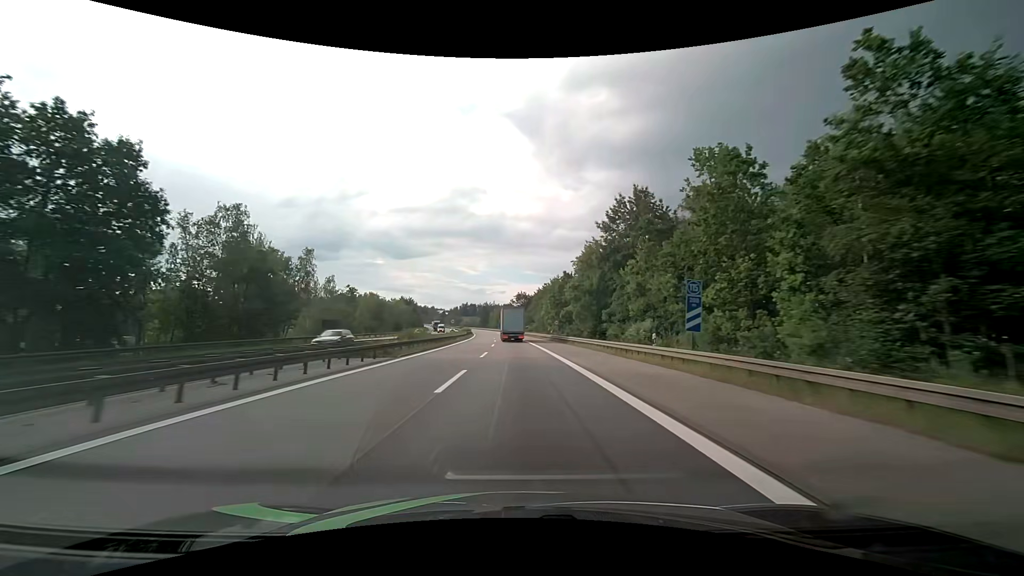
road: motorway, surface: asphalt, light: Day
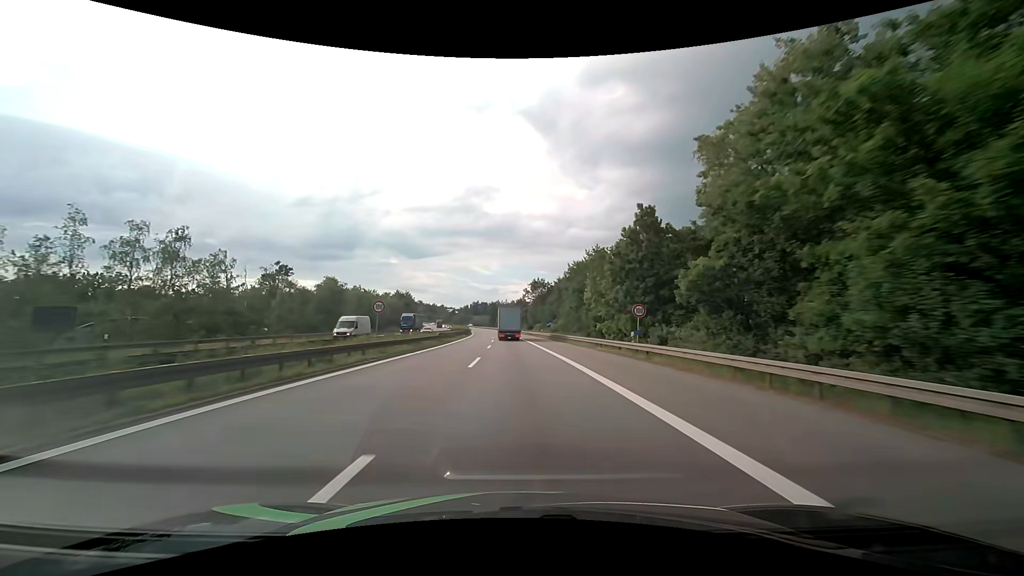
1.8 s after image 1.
(-0.5, +44.3) m; -1°
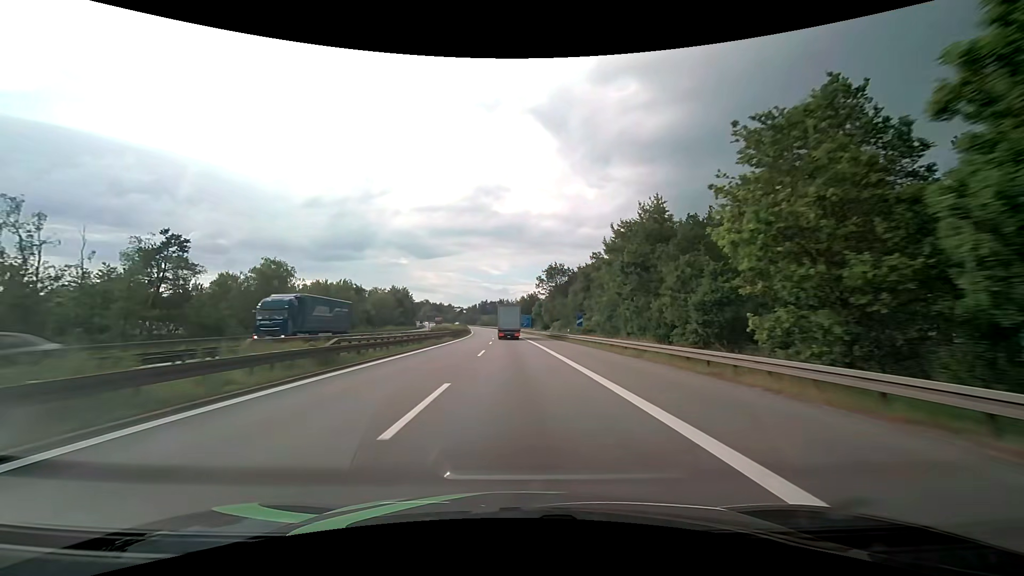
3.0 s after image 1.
(-0.3, +29.6) m; -1°
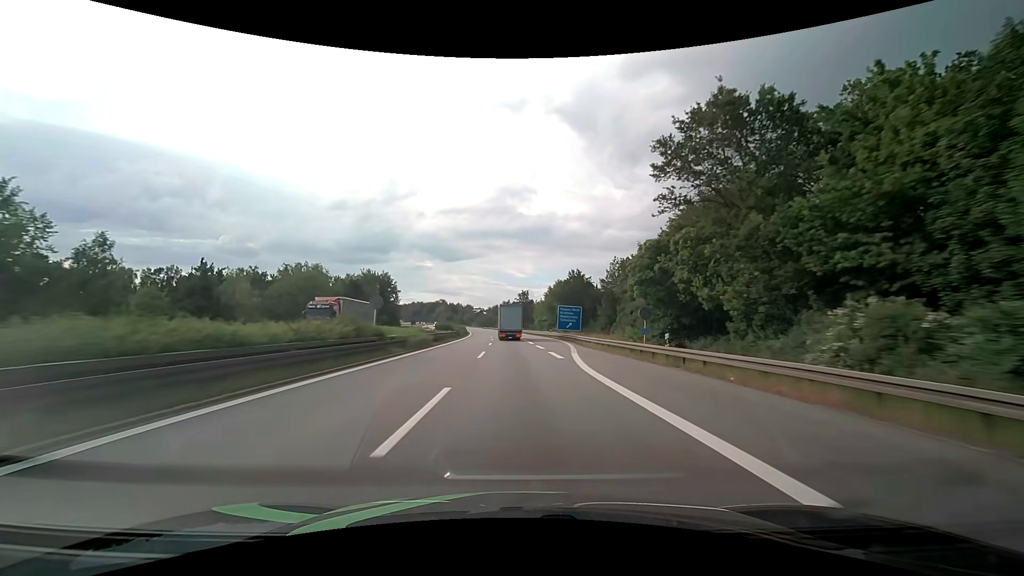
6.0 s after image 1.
(-2.0, +74.0) m; -3°
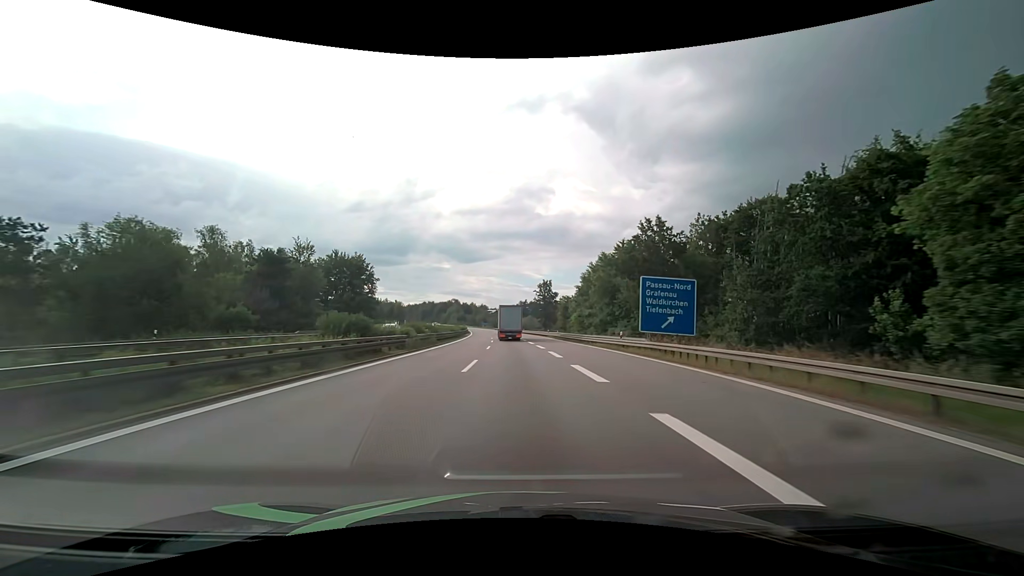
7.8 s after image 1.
(-0.7, +44.3) m; -2°
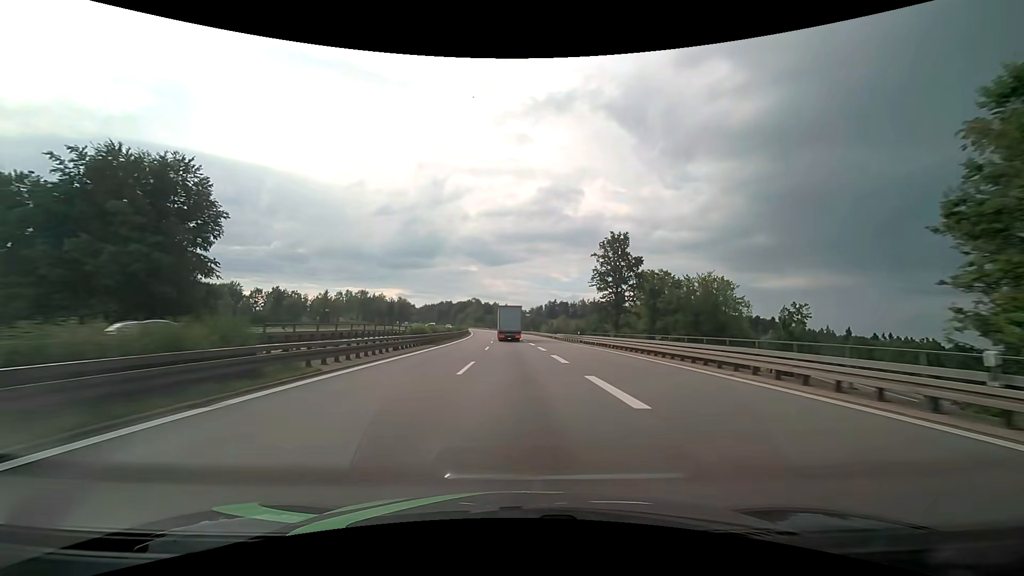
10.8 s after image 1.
(-1.7, +73.5) m; -3°
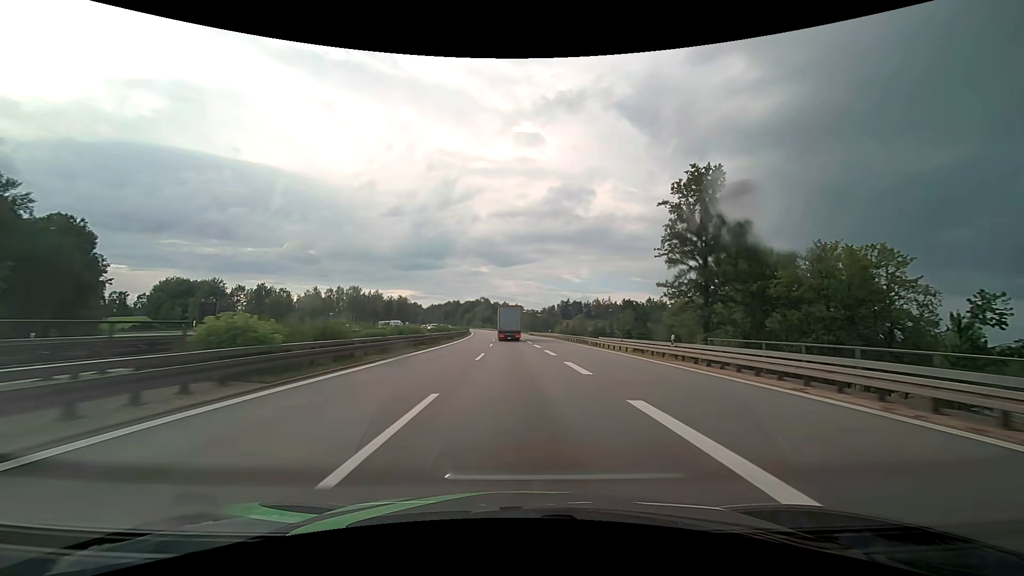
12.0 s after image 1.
(-0.3, +29.3) m; -1°
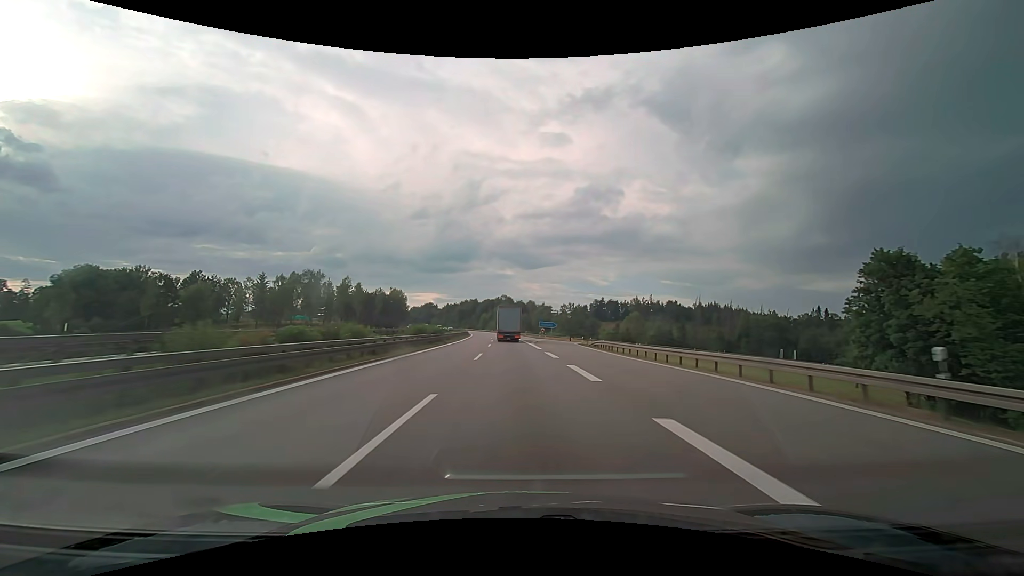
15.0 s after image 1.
(-1.7, +72.9) m; -3°
(0, +10) (0, +20) (0, +30) (-1, +40) (-1, +50) (-1, +60) (-2, +70) (-2, +80) (-3, +90) (-4, +100) m
